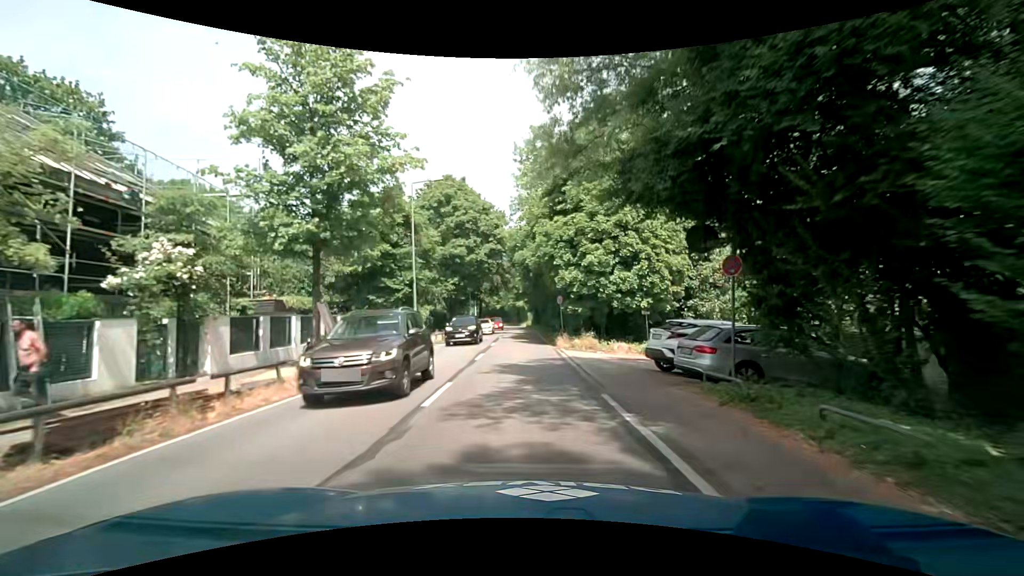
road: secondary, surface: asphalt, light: Day
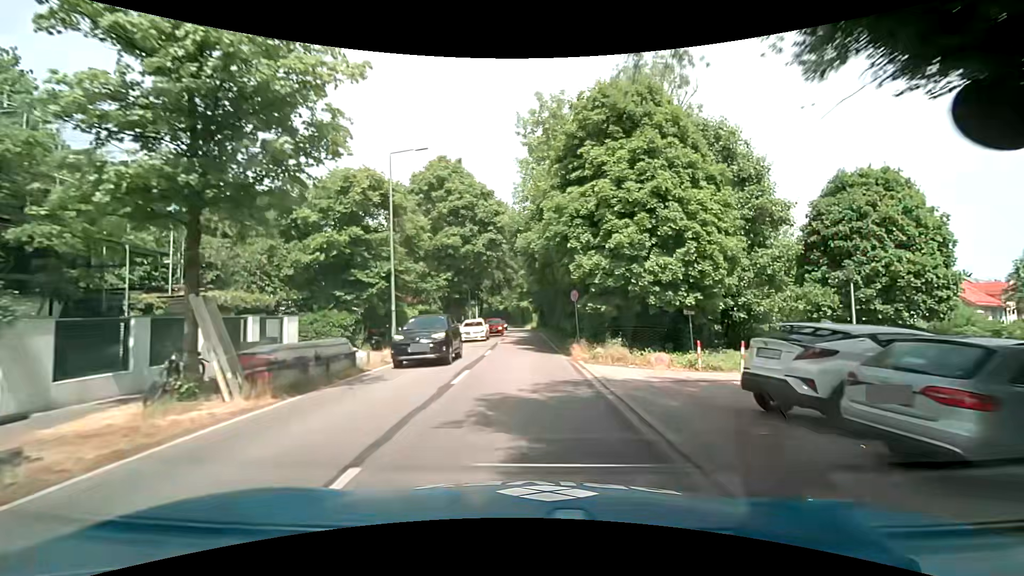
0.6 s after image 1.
(-0.1, +6.1) m; -2°
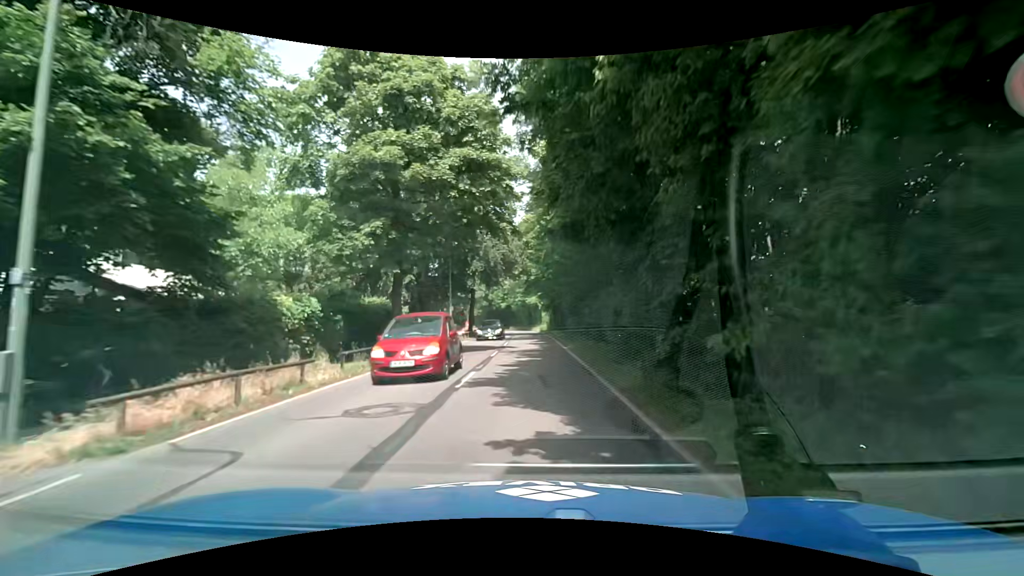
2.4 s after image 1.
(+0.1, +18.9) m; 0°
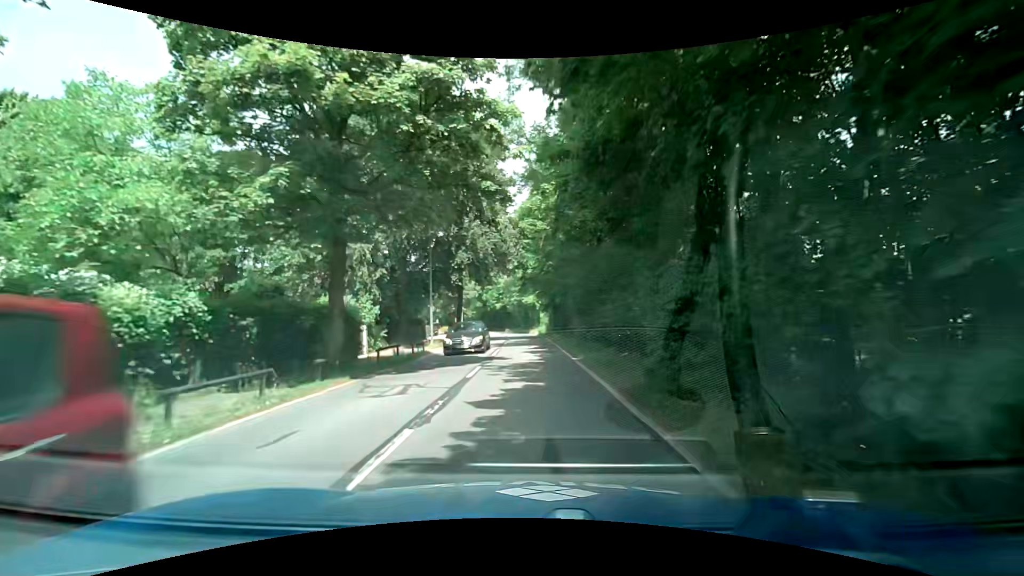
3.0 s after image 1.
(0.0, +6.6) m; +1°
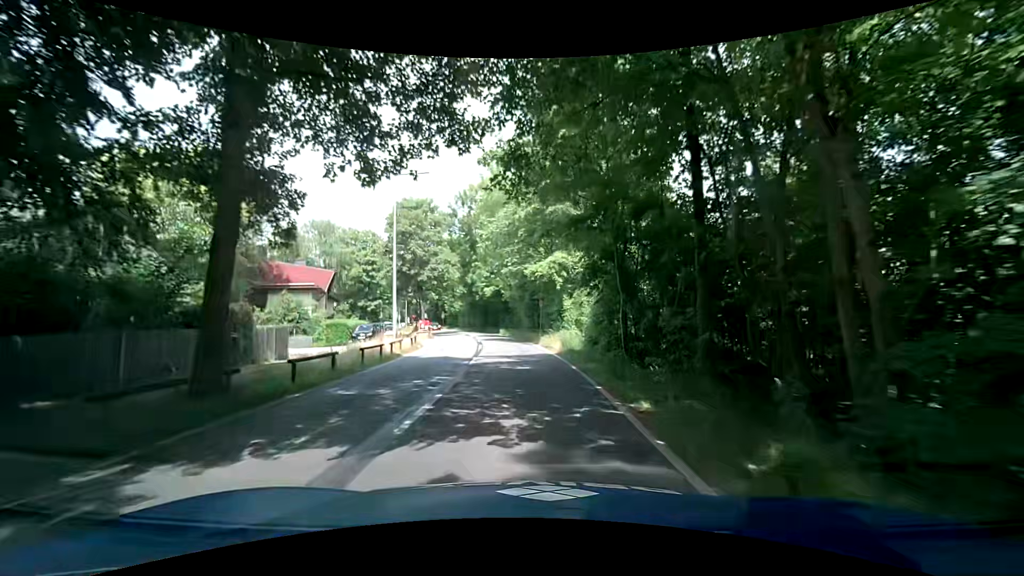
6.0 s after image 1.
(-0.2, +33.3) m; -2°
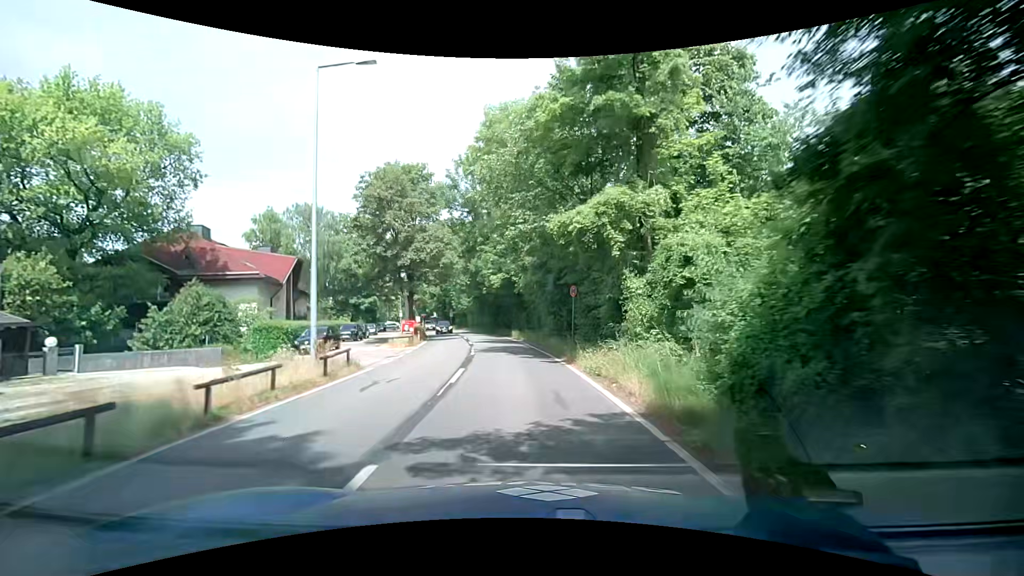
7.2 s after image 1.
(-0.2, +13.1) m; -1°
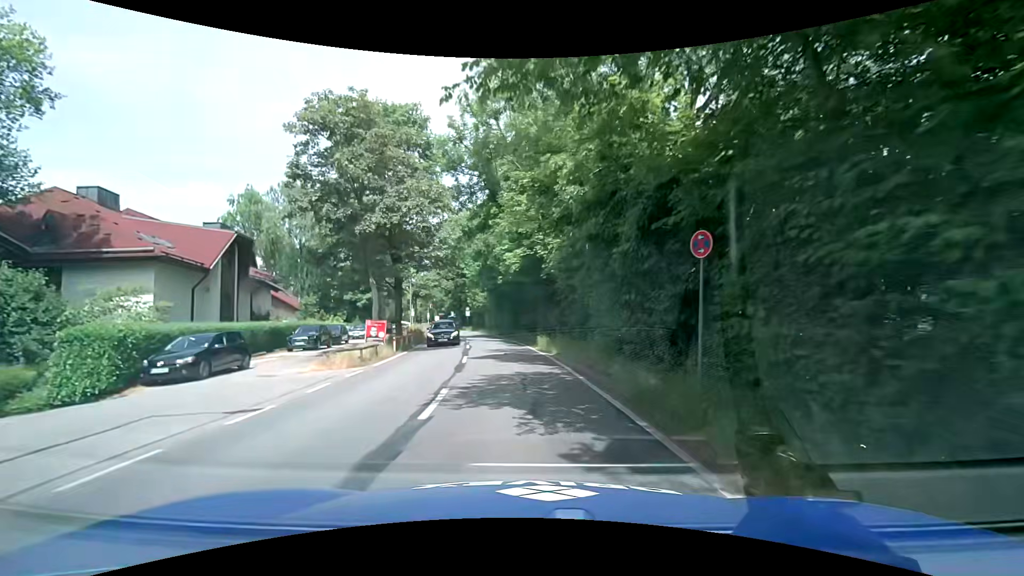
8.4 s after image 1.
(-0.5, +12.9) m; -4°
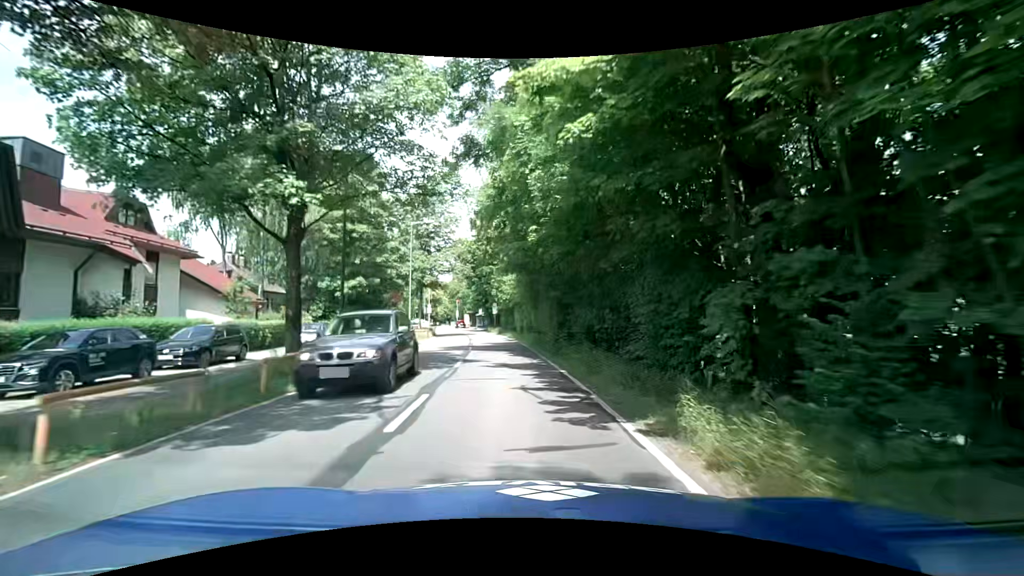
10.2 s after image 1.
(-0.7, +18.8) m; -3°
(0, +10) (-1, +20) (-2, +30) (-3, +40) (-5, +50) (-7, +60) (-8, +69) (-10, +79) (-12, +89) (-14, +99) m
